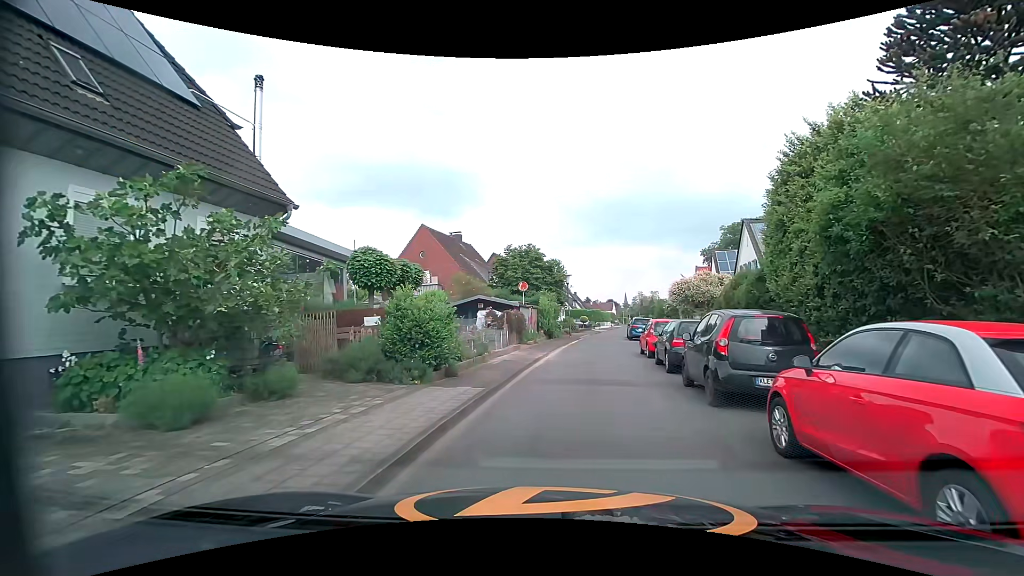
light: Day
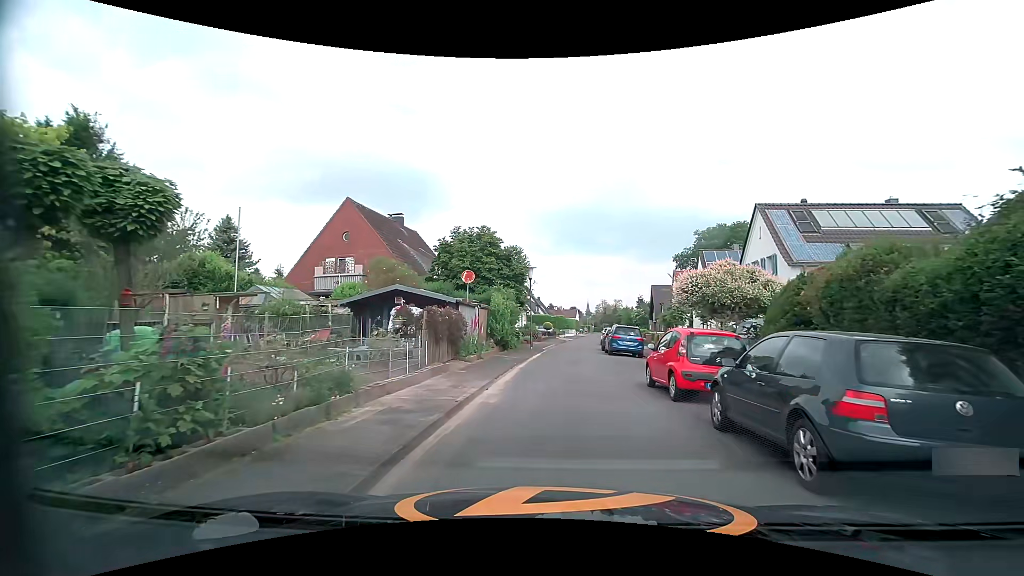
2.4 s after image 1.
(+0.4, +9.1) m; +4°
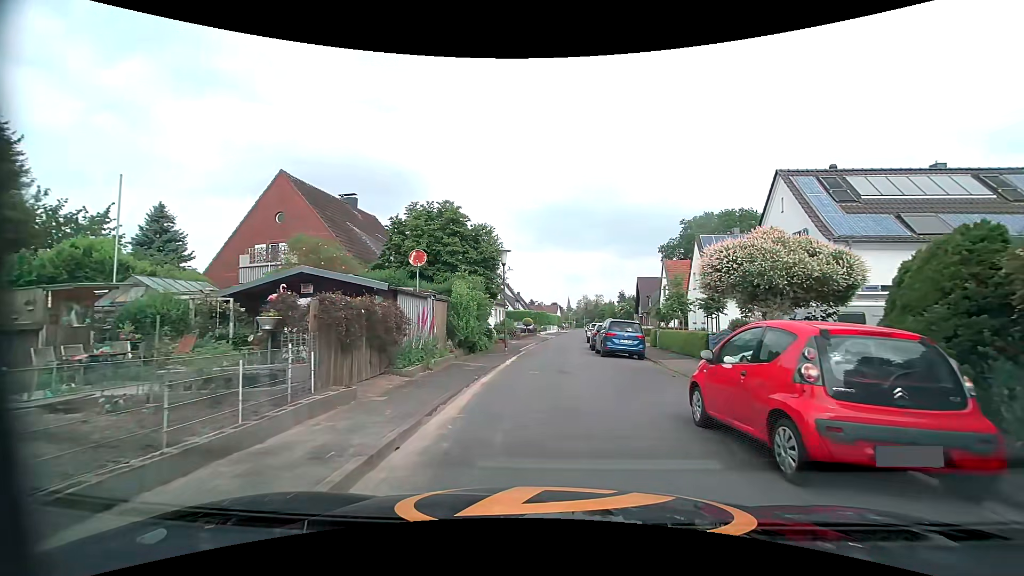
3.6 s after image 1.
(+0.2, +5.5) m; +3°
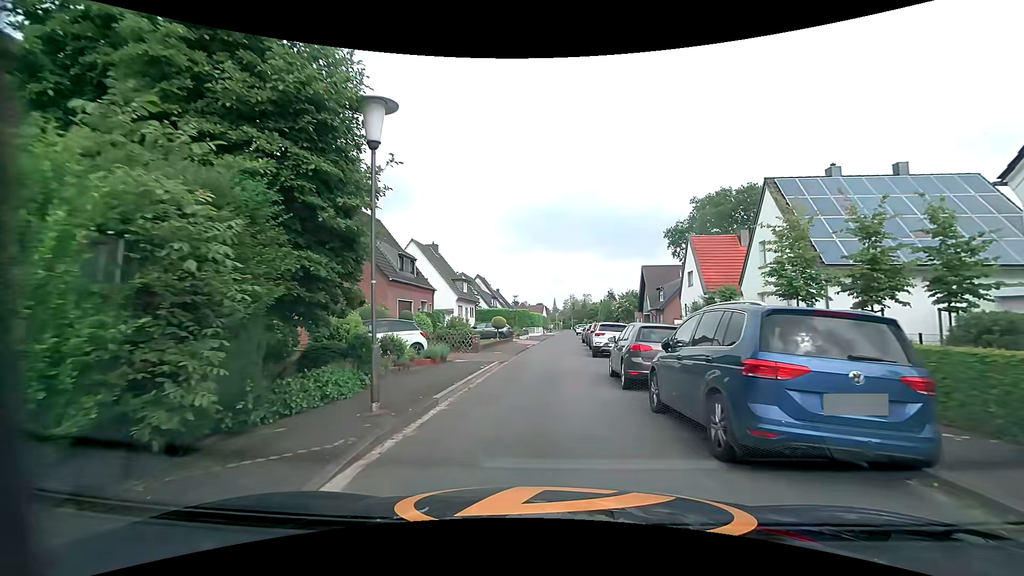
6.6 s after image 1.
(+0.4, +16.4) m; +1°
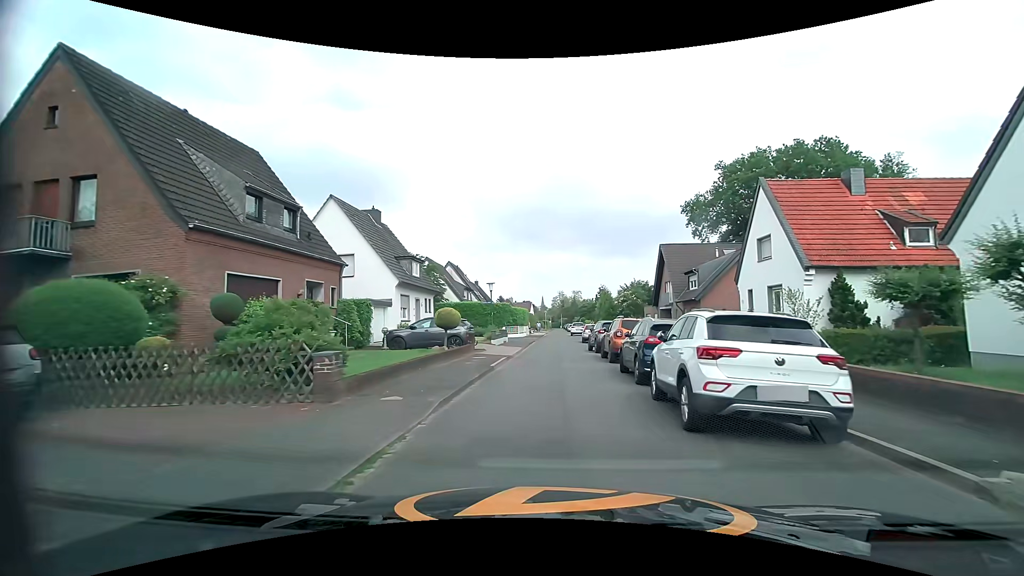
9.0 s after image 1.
(+0.1, +15.8) m; +1°
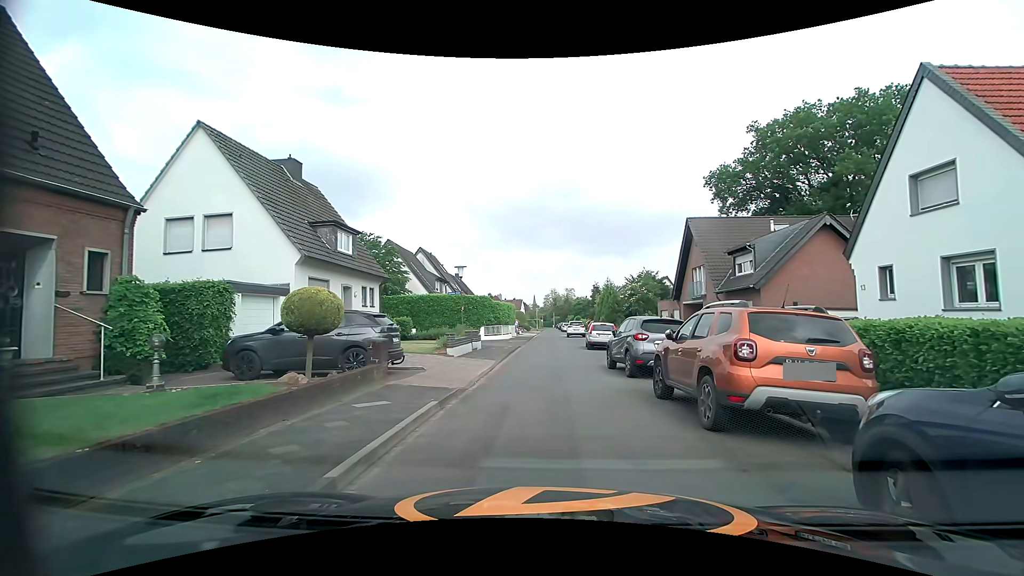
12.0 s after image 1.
(+0.1, +10.2) m; +3°
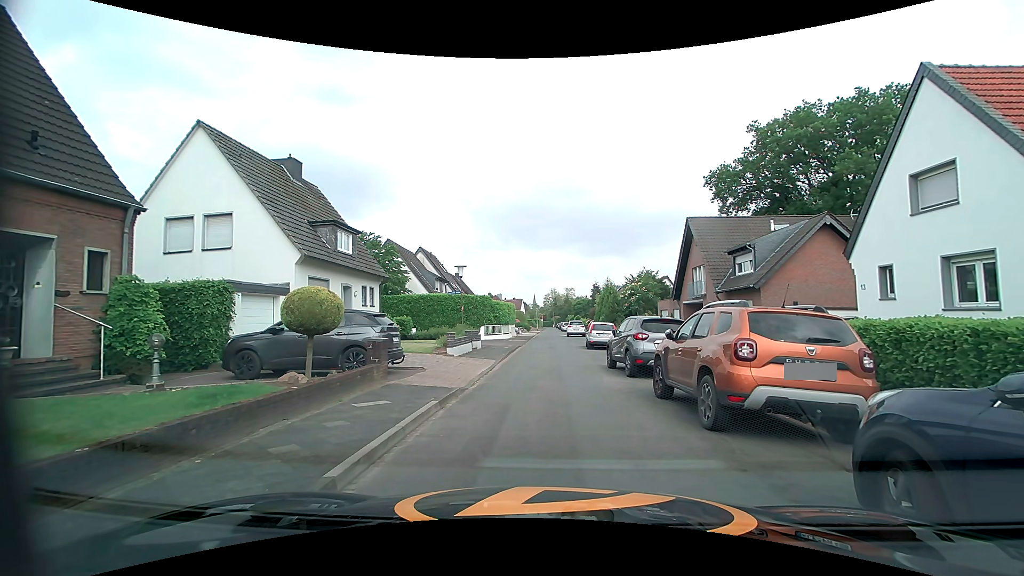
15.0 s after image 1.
(0.0, +0.1) m; 0°
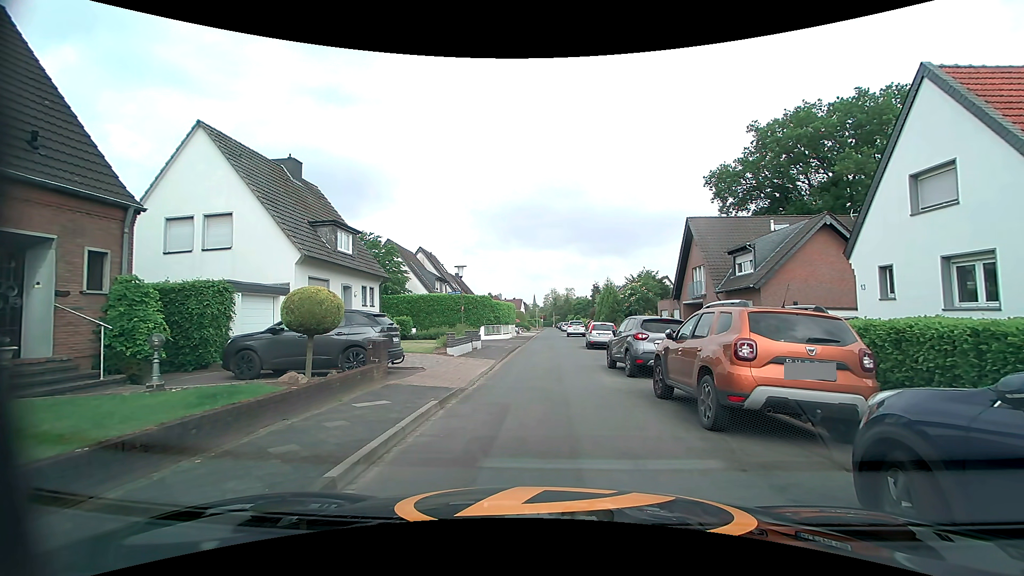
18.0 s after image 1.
(0.0, 0.0) m; 0°
(-1, +10) (-1, +20) (-1, +30) (-1, +40) (-1, +50) (-2, +60) (-2, +70) (-2, +80) (-2, +90) (-3, +100) m
